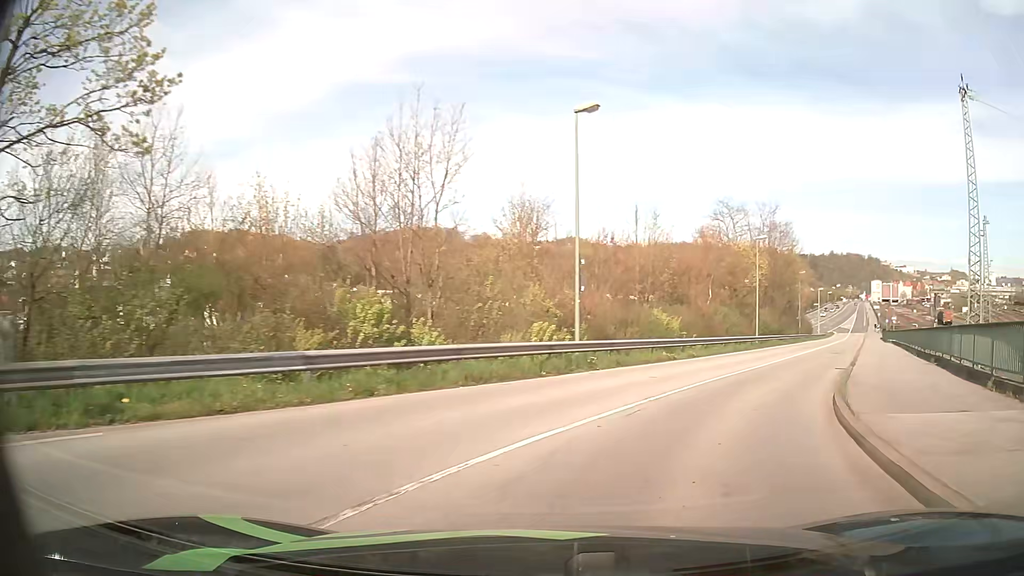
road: unclassified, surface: asphalt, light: Day
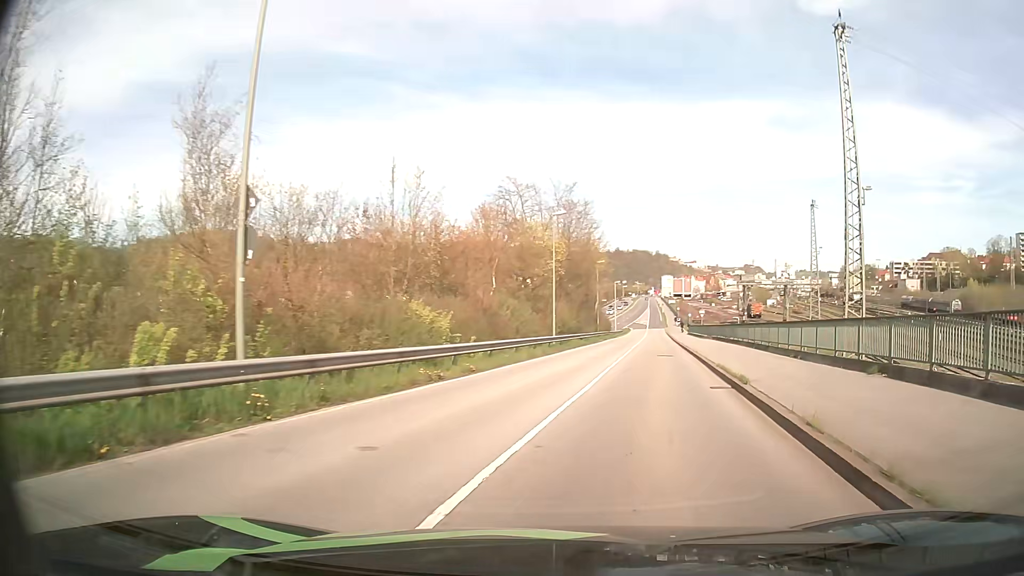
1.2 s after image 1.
(+1.7, +10.0) m; +19°
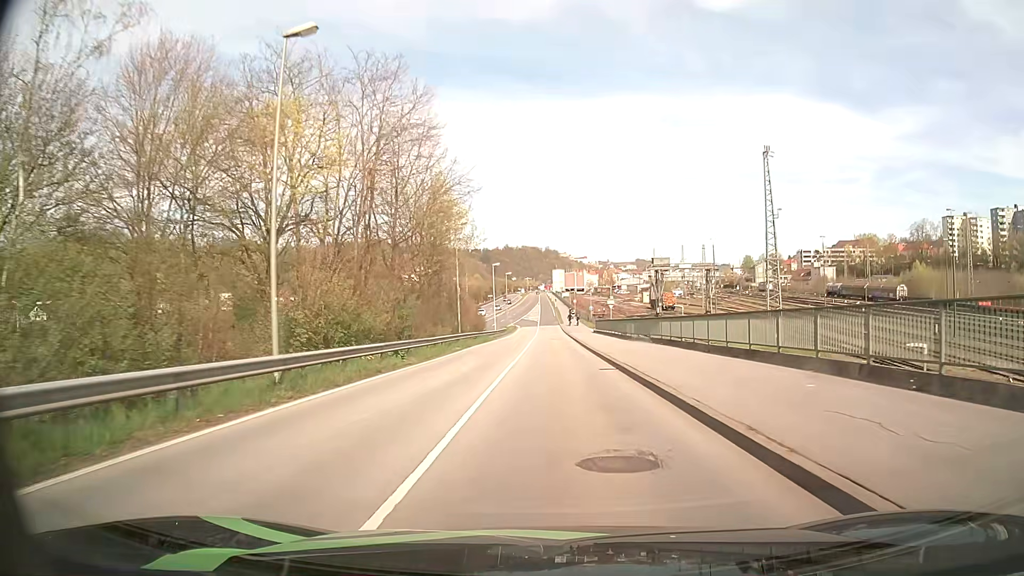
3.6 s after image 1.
(+3.6, +25.7) m; +9°
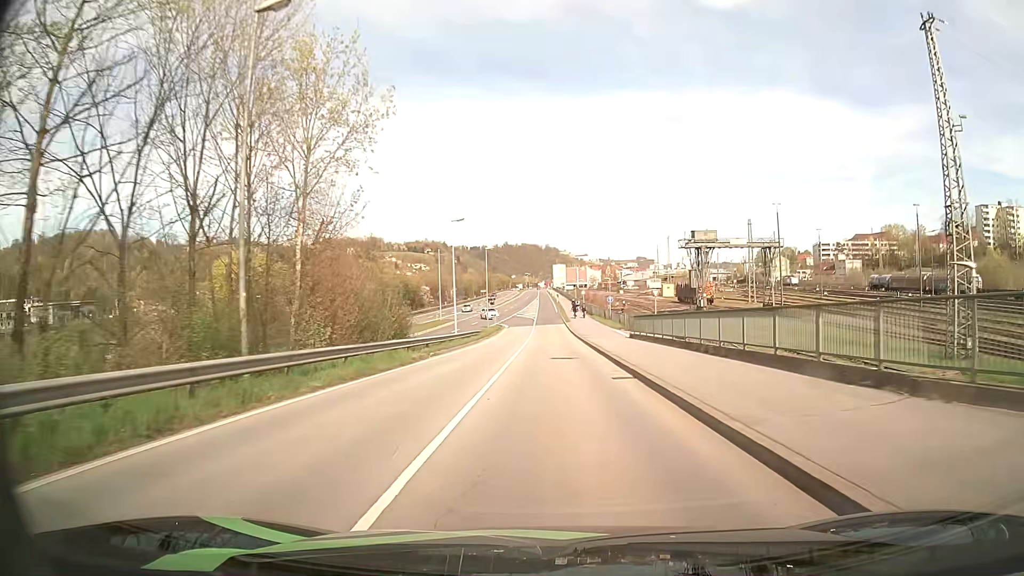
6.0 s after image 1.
(0.0, +31.9) m; 0°
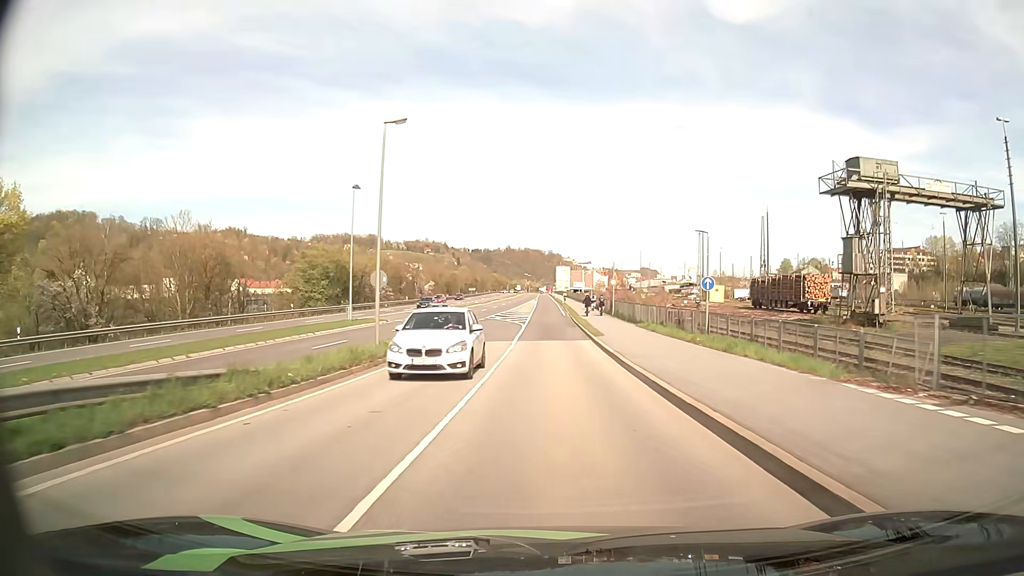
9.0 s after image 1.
(-0.3, +43.5) m; 0°
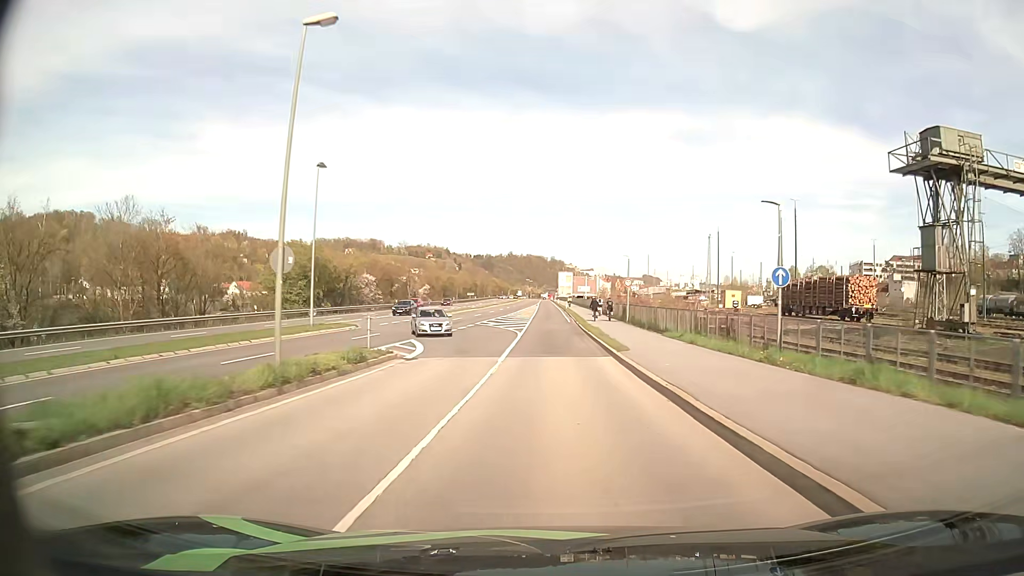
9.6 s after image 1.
(0.0, +9.0) m; 0°
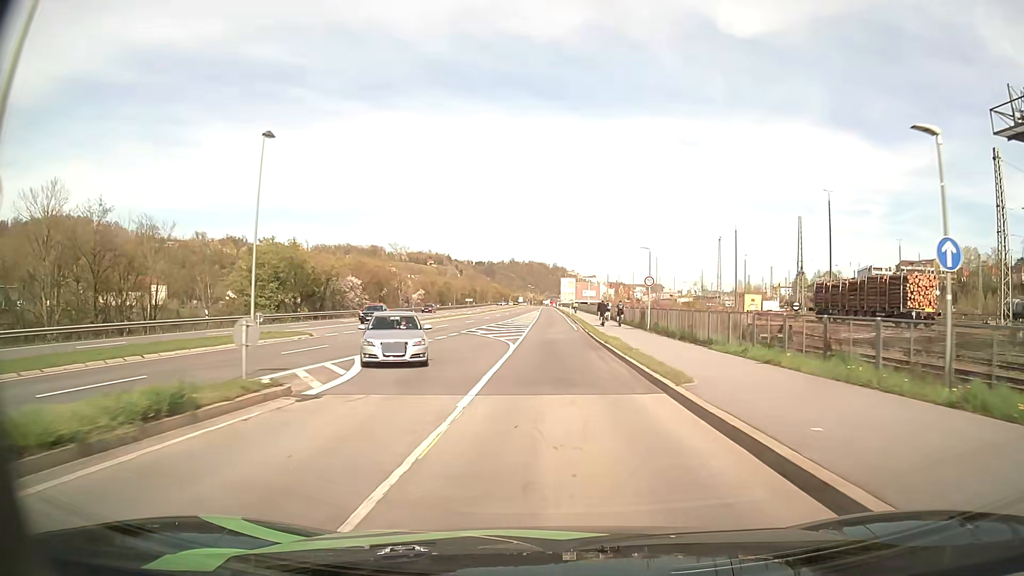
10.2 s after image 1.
(0.0, +9.1) m; 0°
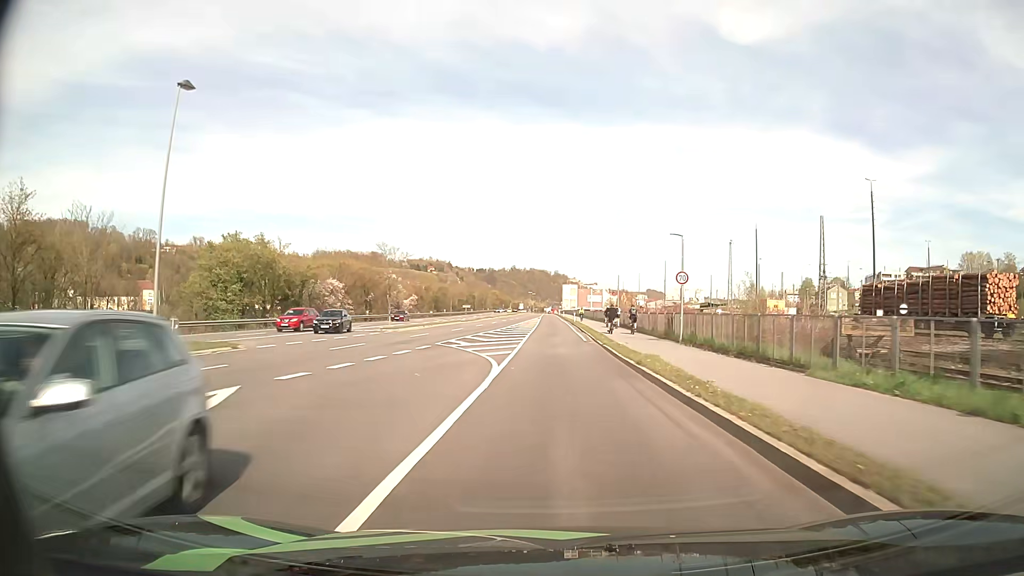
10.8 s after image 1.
(0.0, +9.2) m; 0°
(0, +10) (0, +20) (0, +30) (0, +40) (0, +50) (0, +60) (0, +70) (0, +80) (0, +90) (0, +100) m
